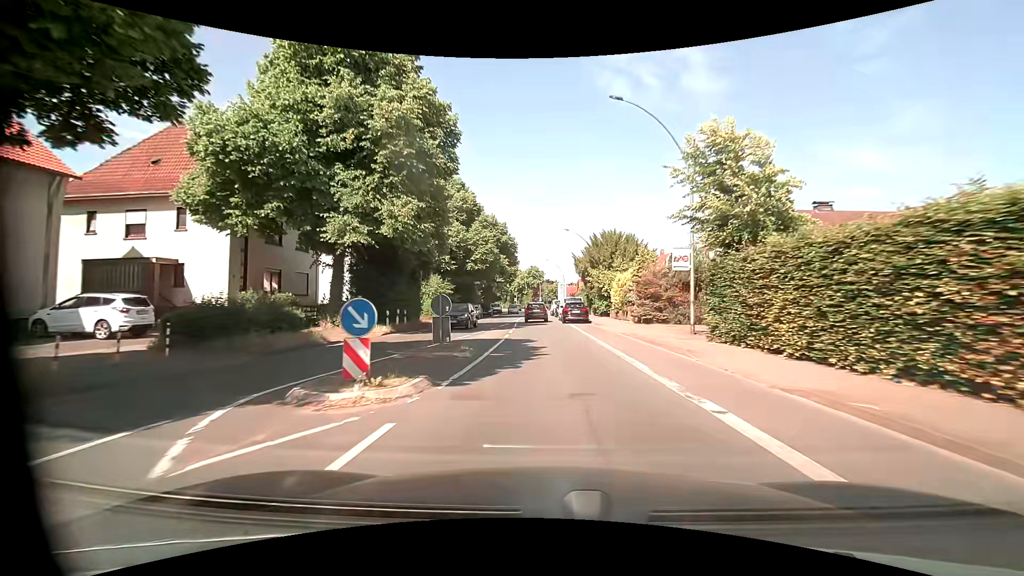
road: primary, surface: asphalt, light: Day
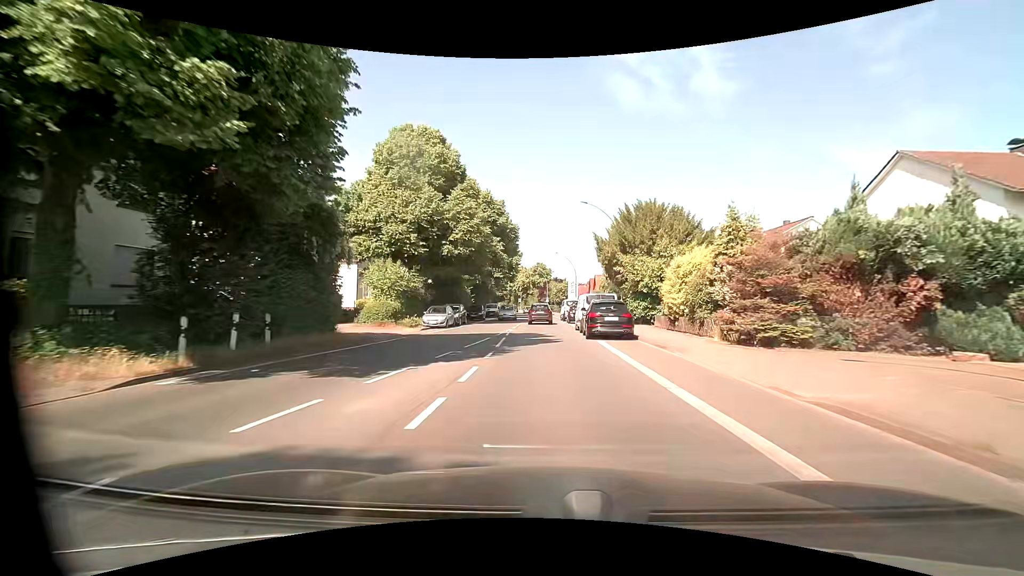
(-0.2, +15.9) m; -1°
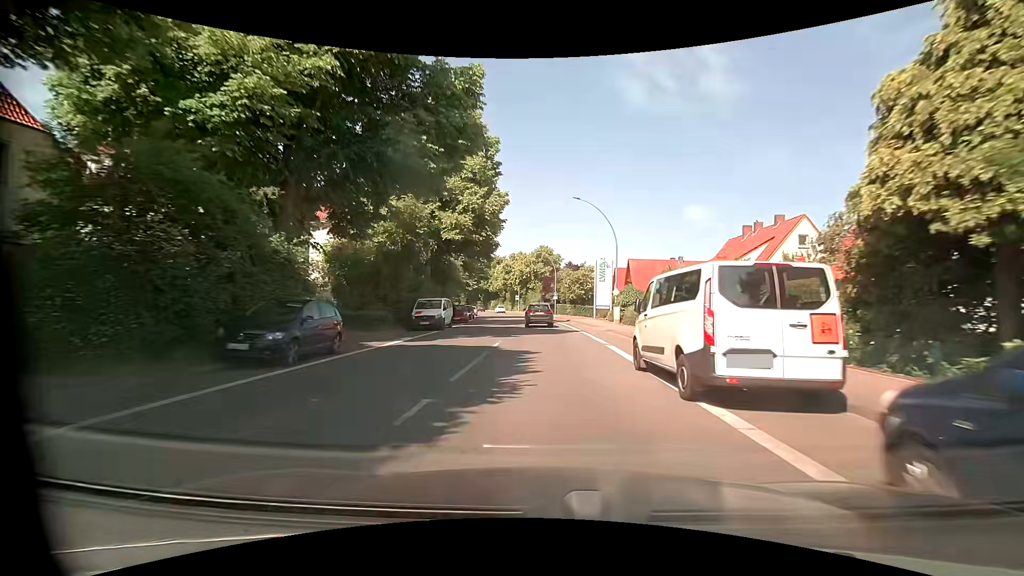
(-0.3, +39.3) m; -1°
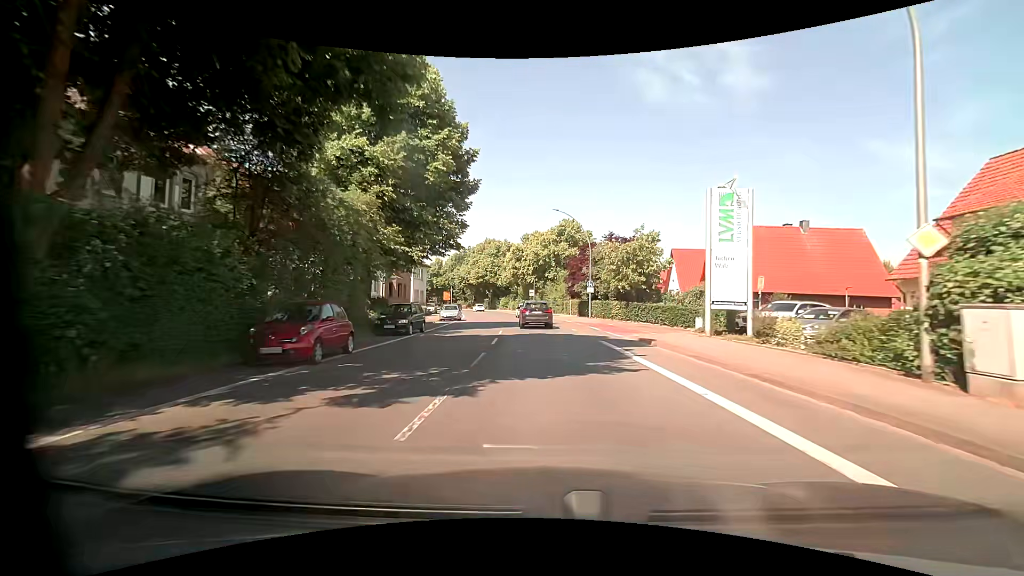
(-0.2, +29.6) m; -2°
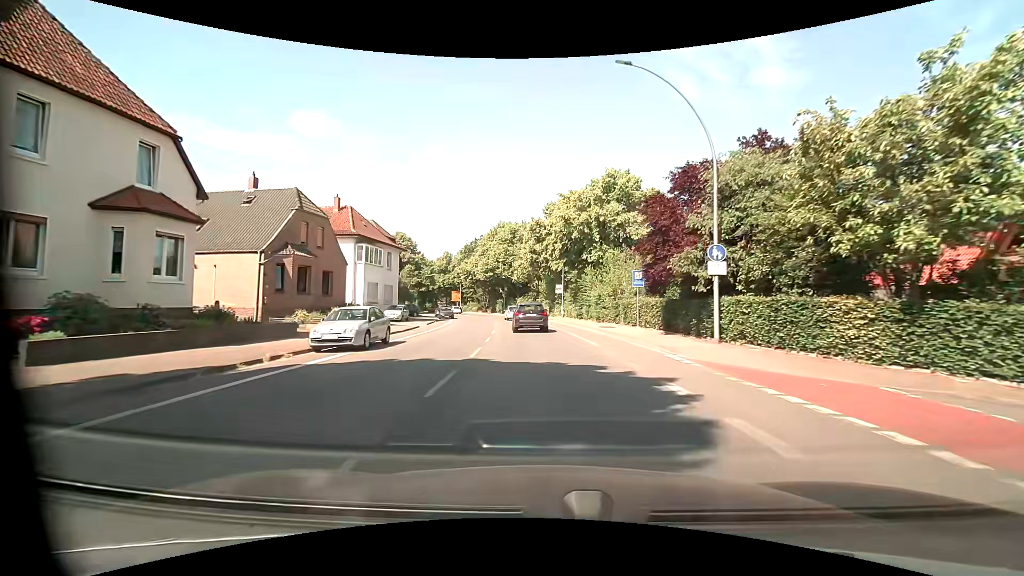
(-0.6, +27.8) m; -3°
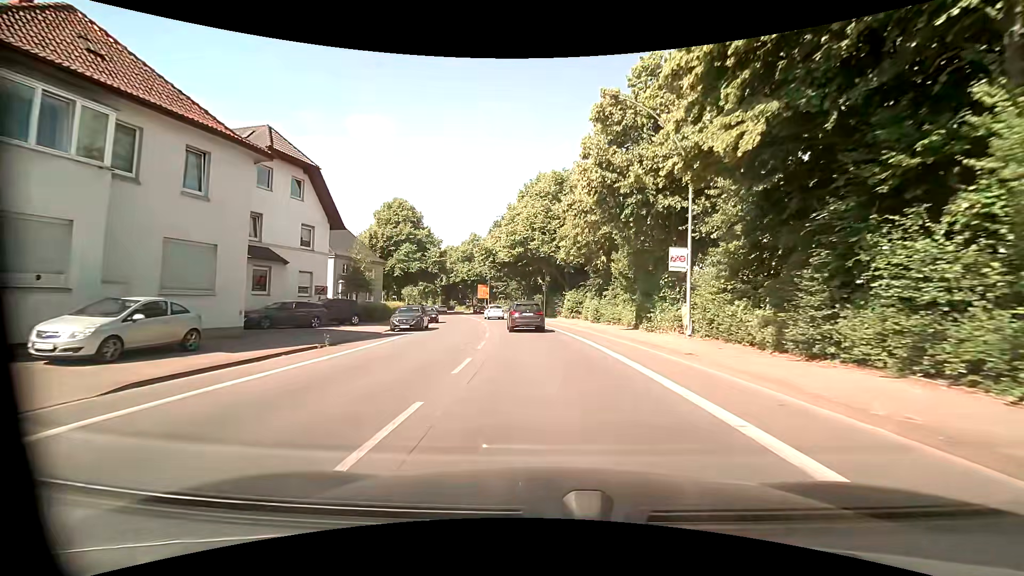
(-1.5, +33.9) m; -6°
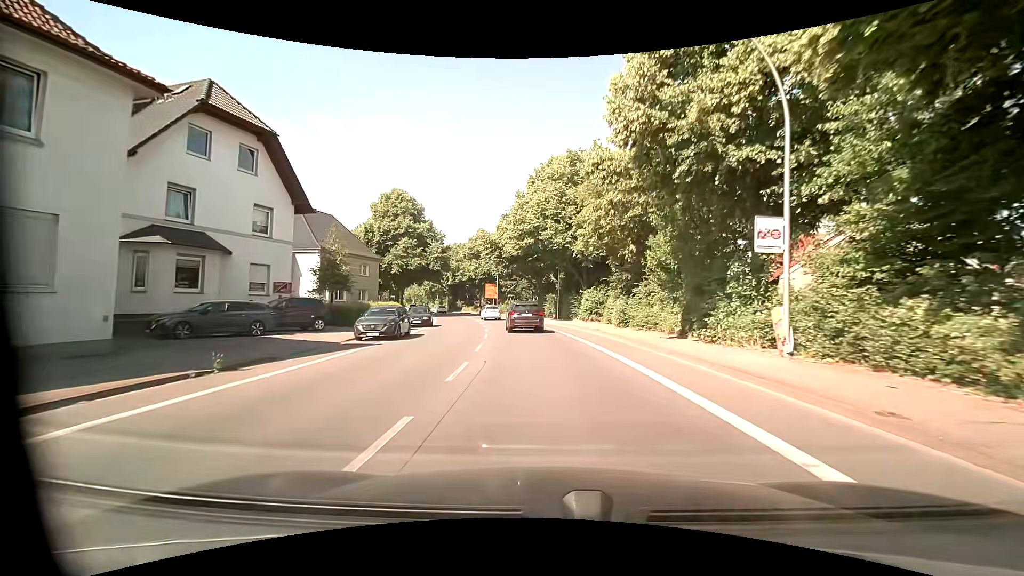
(-0.1, +6.9) m; -1°
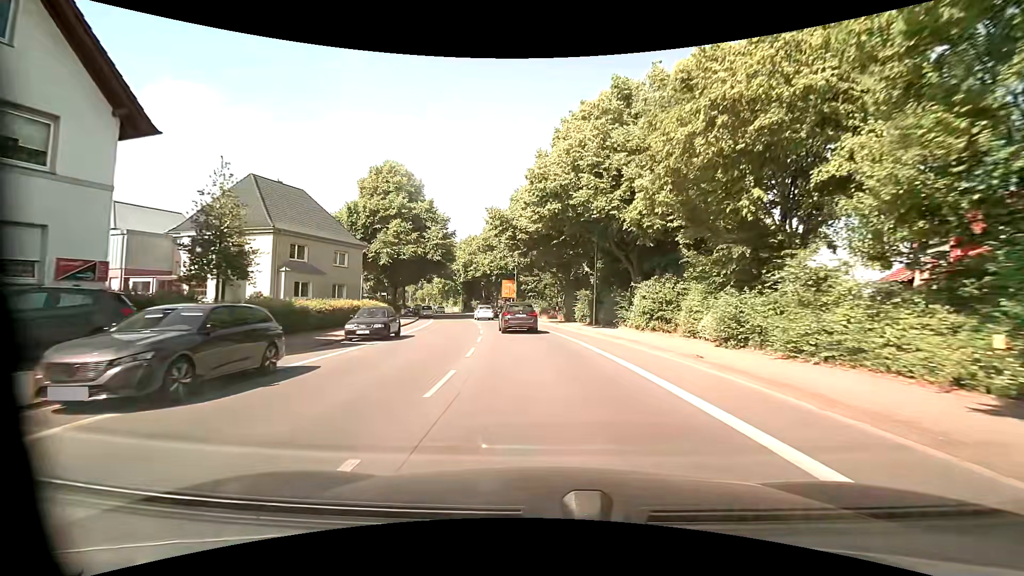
(-0.5, +13.9) m; -4°
(0, +10) (-1, +20) (-2, +30) (-3, +40) (-5, +50) (-7, +59) (-10, +69) (-13, +79) (-16, +88) (-20, +97) m
